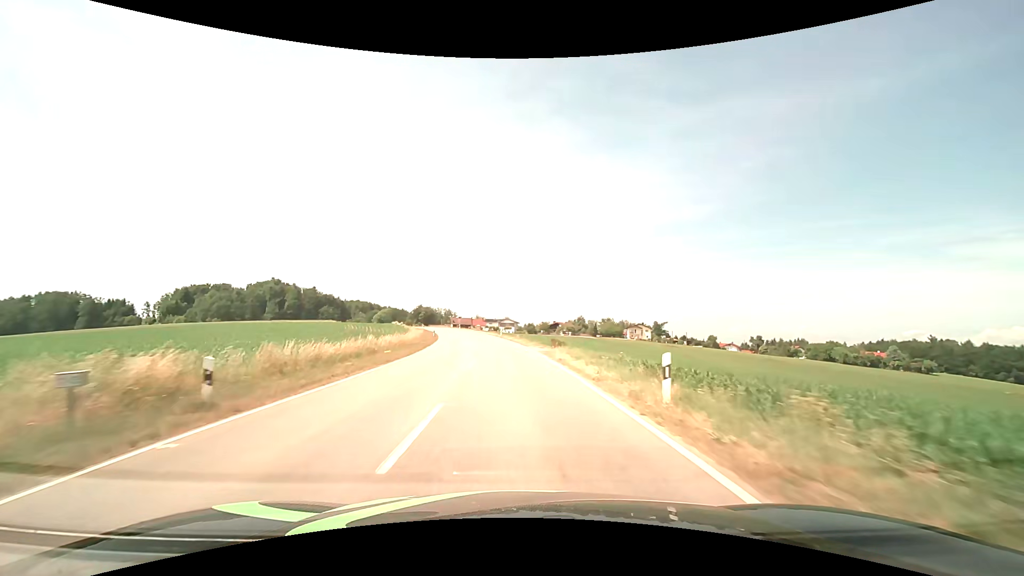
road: tertiary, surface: asphalt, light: Day
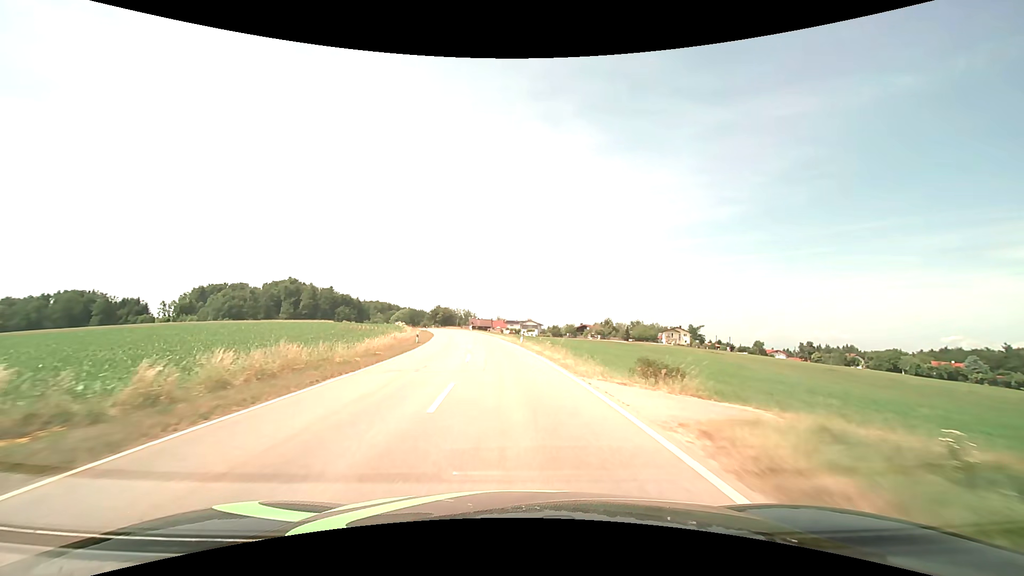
(-0.5, +20.7) m; -3°
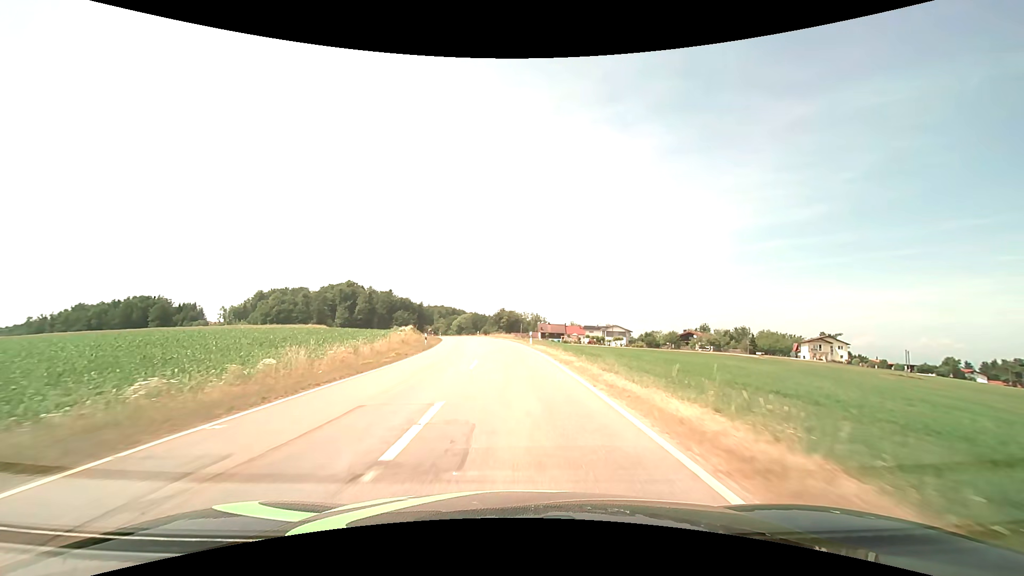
(-3.4, +49.3) m; -8°
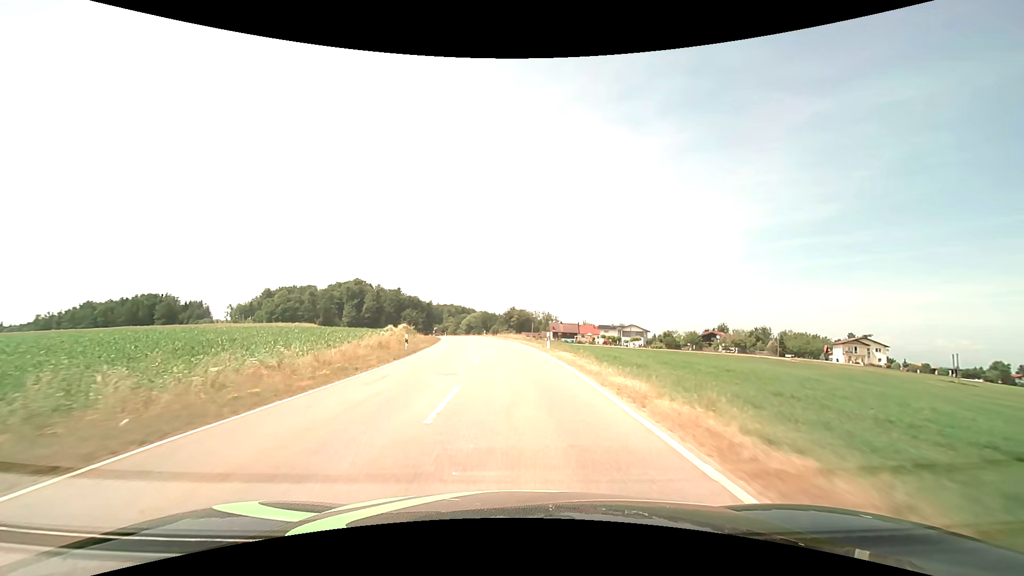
(-0.1, +9.5) m; -1°
(0, +10) (0, +20) (-1, +30) (-2, +40) (-3, +50) (-4, +60) (-6, +70) (-8, +79) (-10, +89) (-13, +99) m
